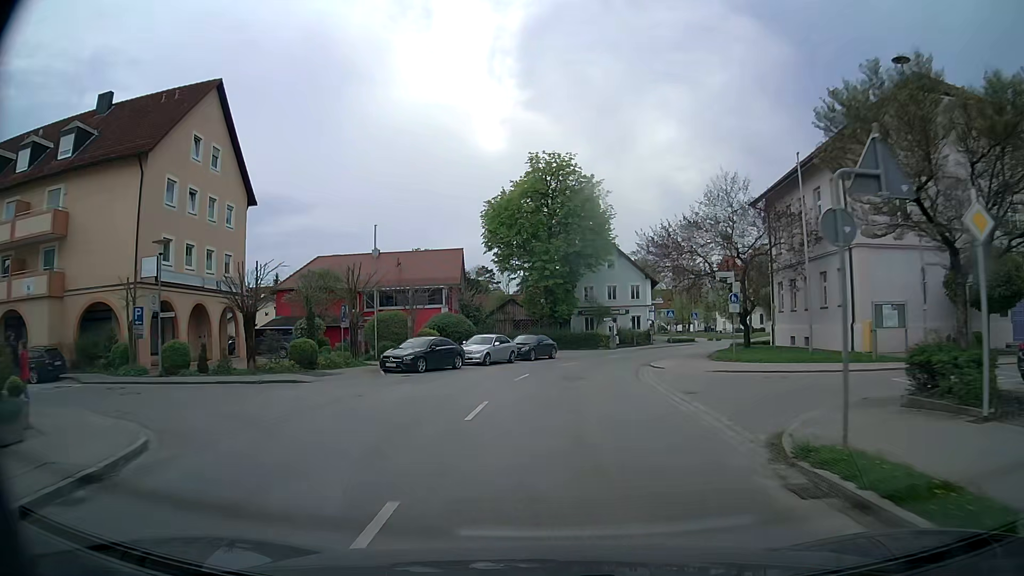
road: tertiary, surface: asphalt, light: Day
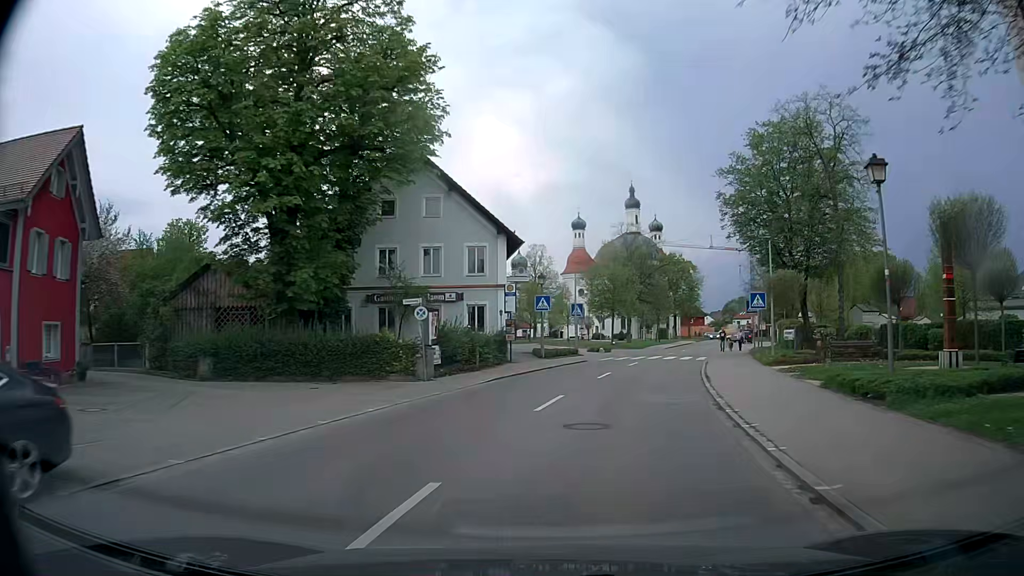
(+3.2, +33.8) m; +14°
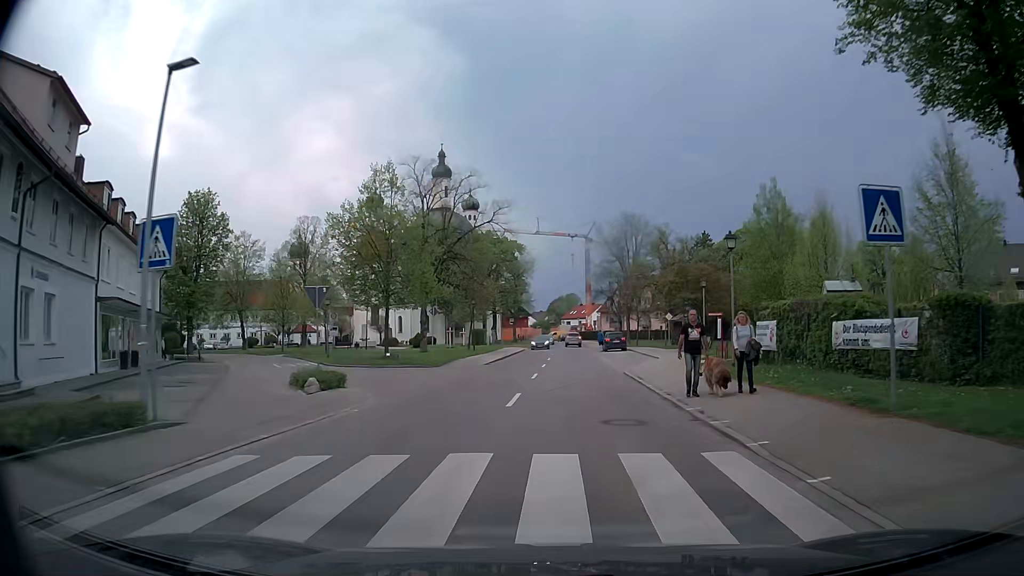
(+5.4, +33.9) m; +16°
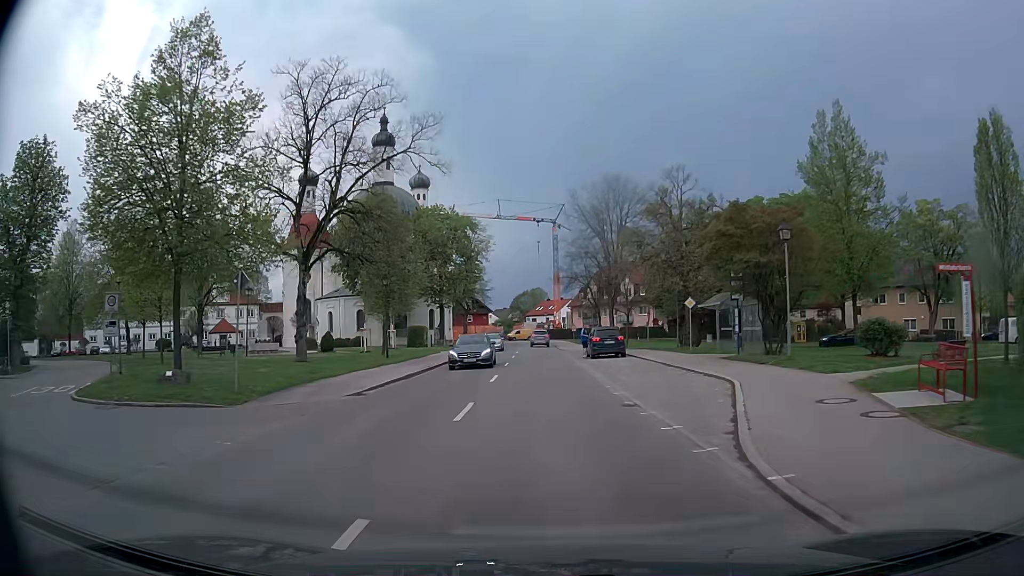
(+0.7, +20.4) m; +3°
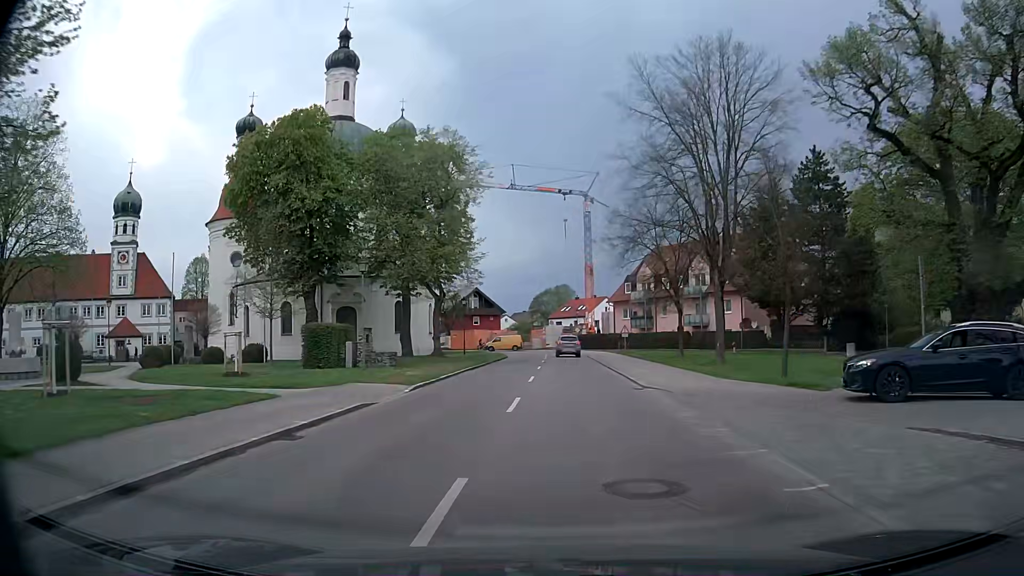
(-0.9, +34.3) m; -2°
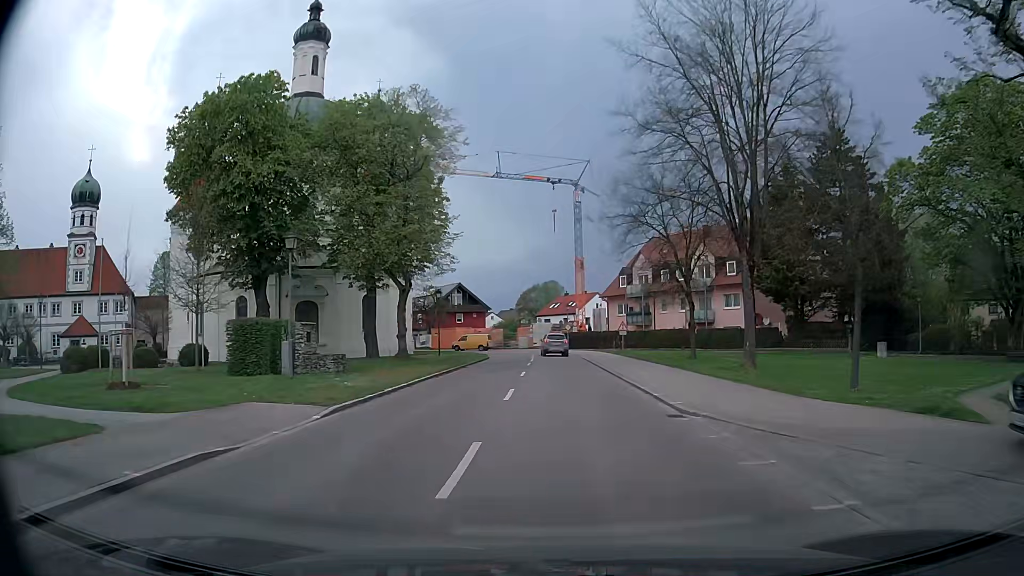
(+0.1, +6.9) m; +1°
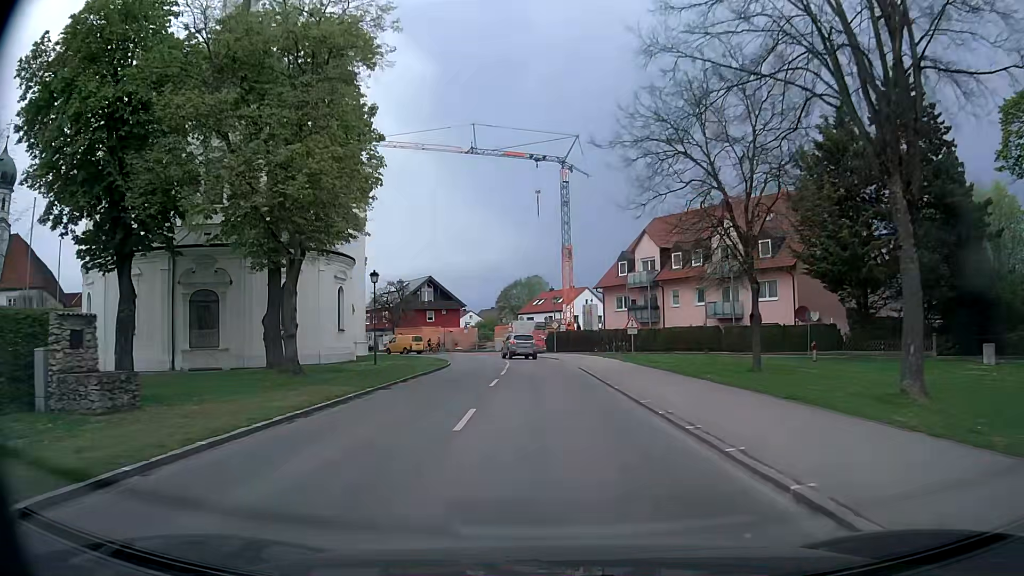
(+0.2, +13.7) m; +1°
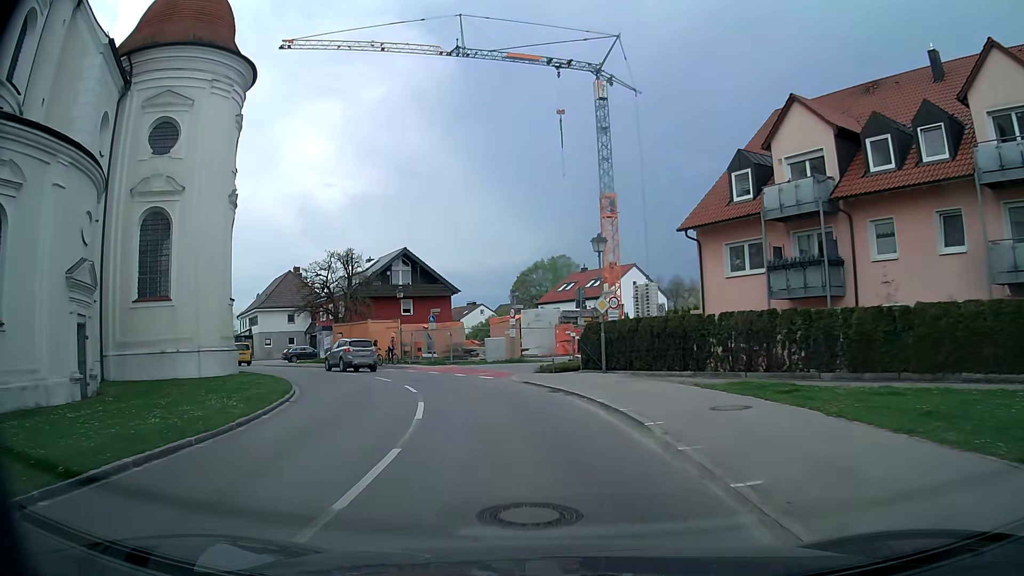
(0.0, +31.5) m; -2°
(-1, +10) (-2, +20) (-6, +29) (-11, +38) (-18, +45) (-24, +53) (-31, +60) (-38, +68) (-45, +75) (-51, +82) m
